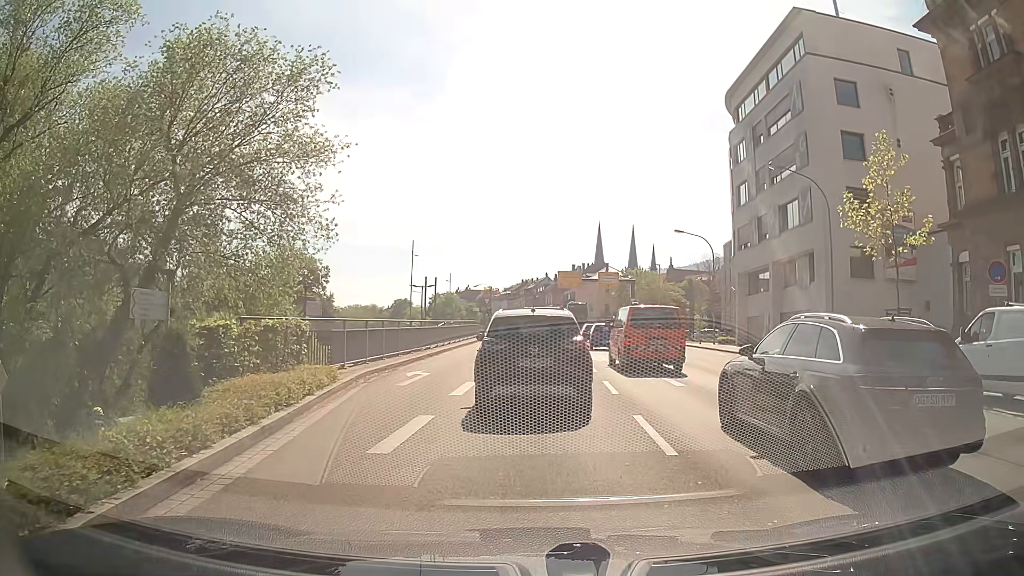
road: primary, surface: asphalt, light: Day
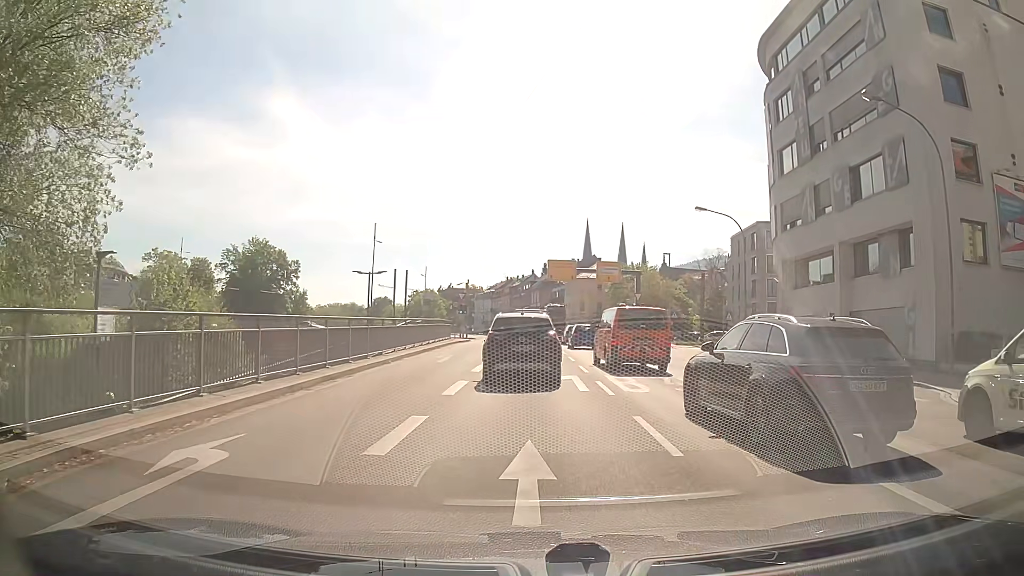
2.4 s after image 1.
(+0.4, +12.5) m; +2°
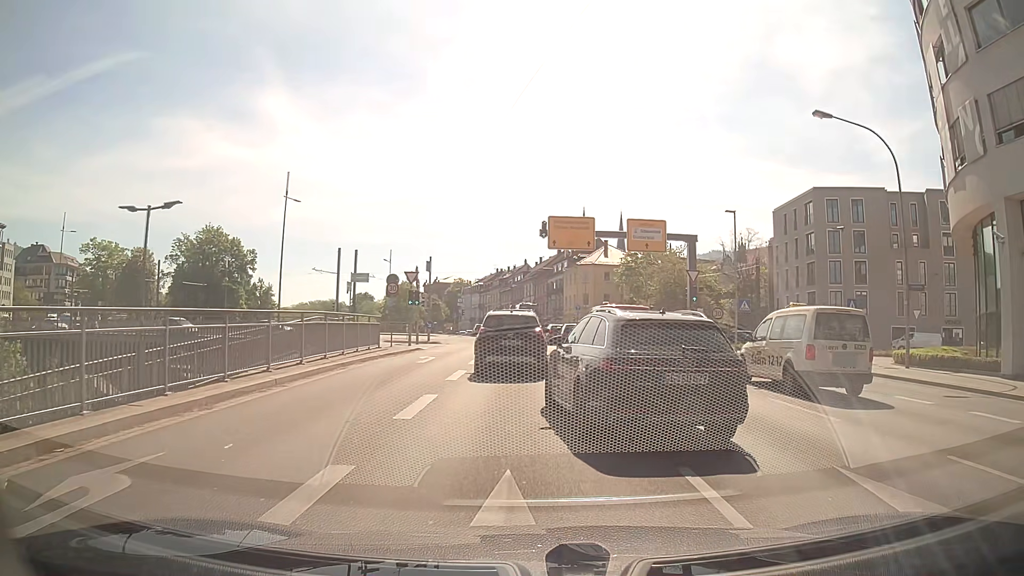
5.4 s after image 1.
(+0.4, +21.9) m; +1°
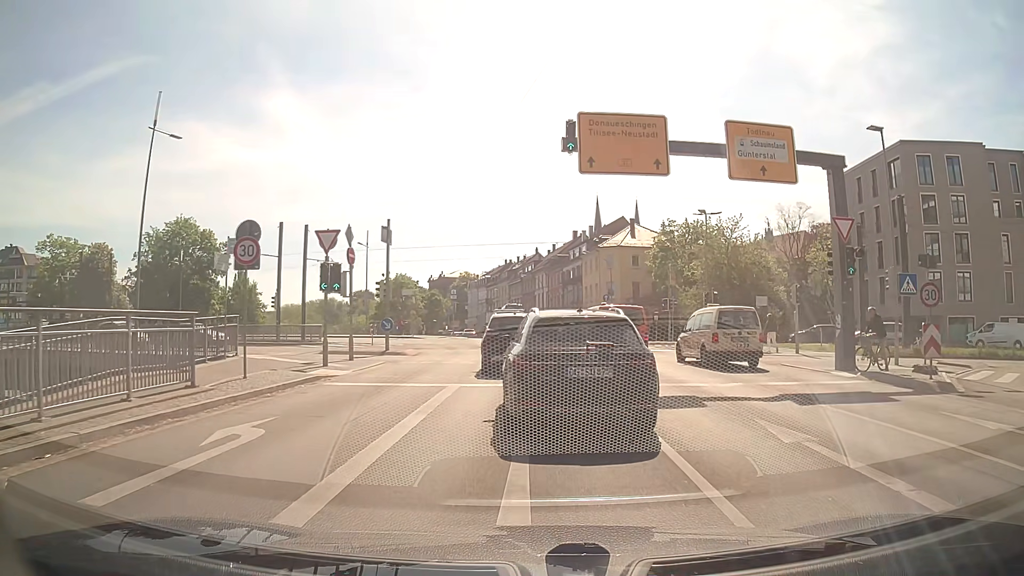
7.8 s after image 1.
(-0.1, +17.0) m; -1°
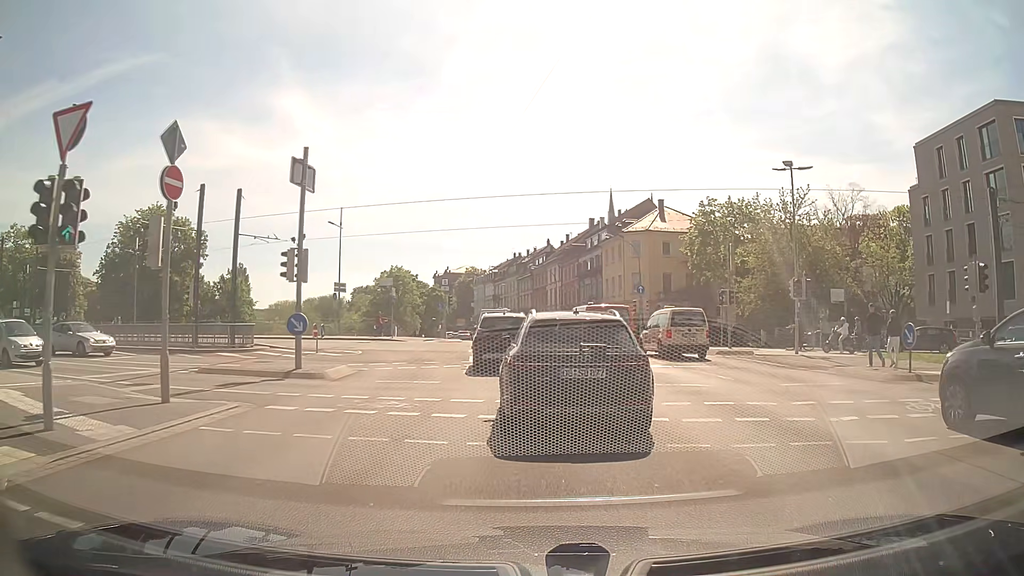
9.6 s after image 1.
(-0.1, +13.0) m; -1°
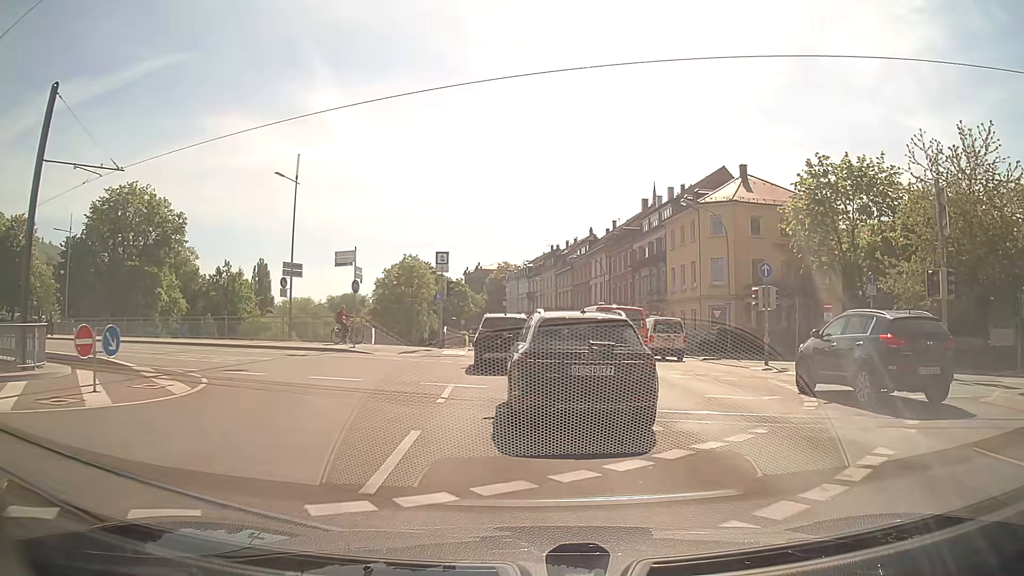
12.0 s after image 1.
(-0.5, +18.1) m; -4°
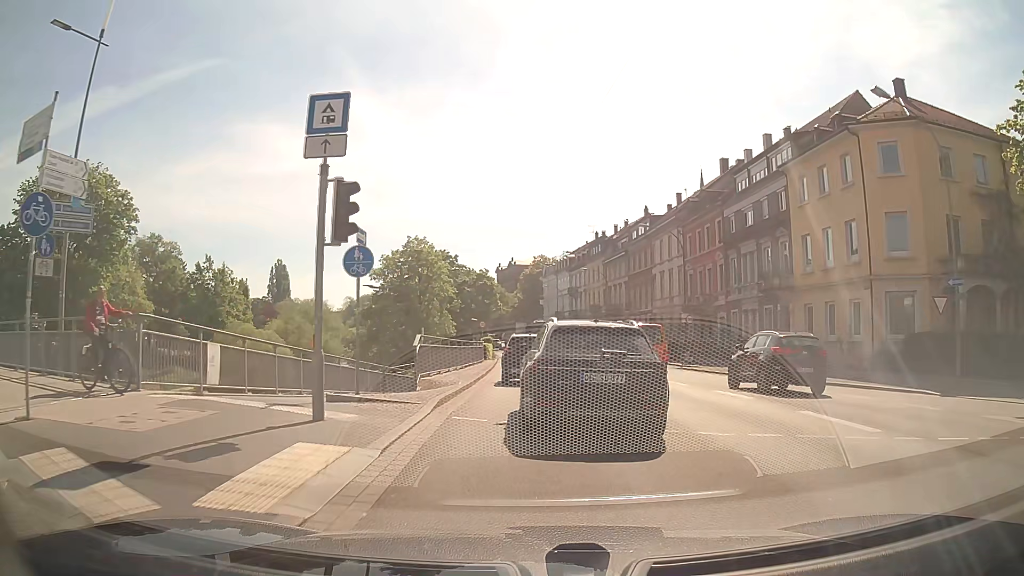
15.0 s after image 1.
(-0.6, +21.9) m; -2°
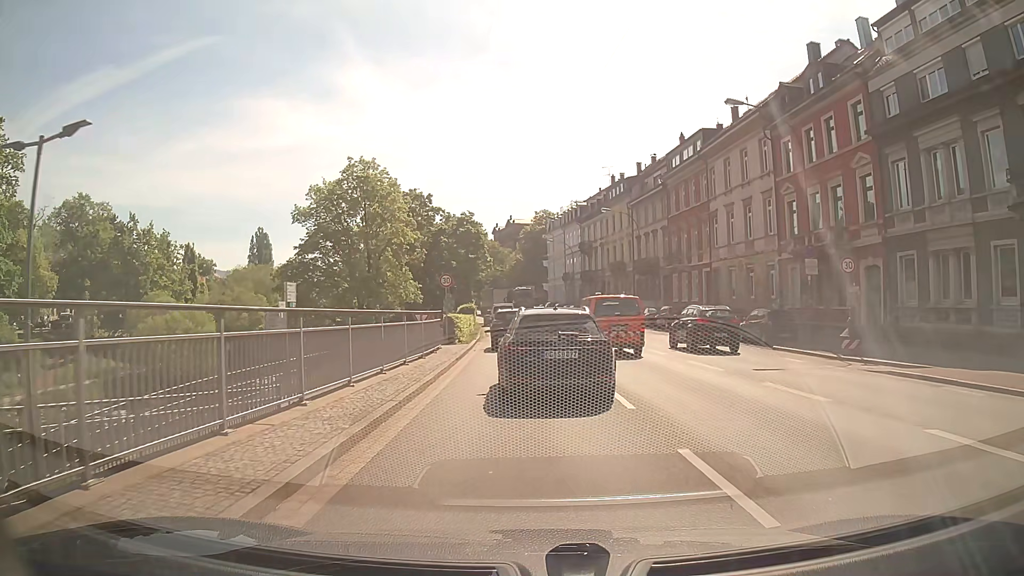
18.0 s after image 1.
(-0.1, +23.0) m; 0°
(0, +10) (0, +20) (-1, +30) (-1, +40) (-2, +50) (-3, +60) (-4, +70) (-6, +80) (-7, +90) (-9, +99) m
